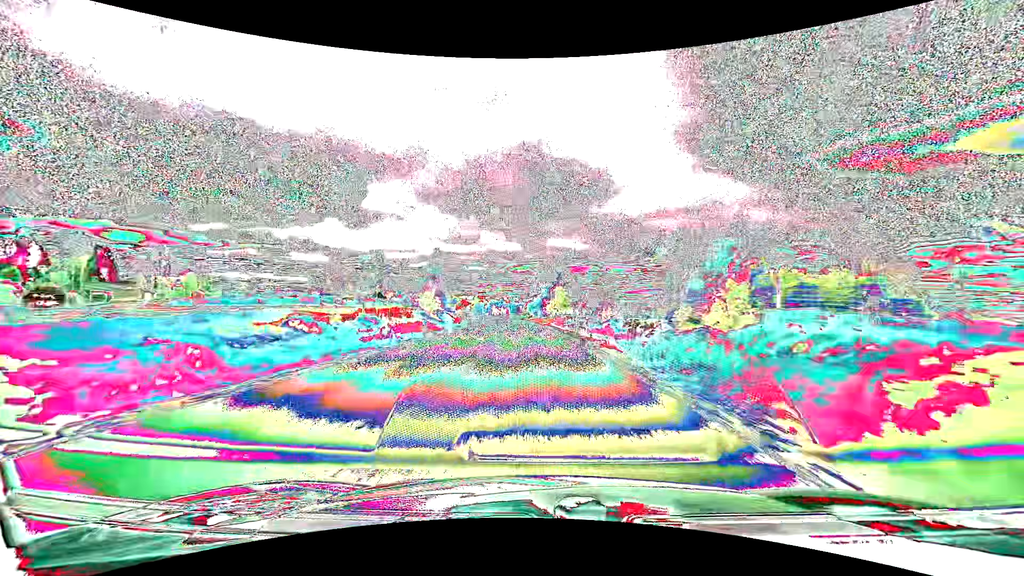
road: primary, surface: asphalt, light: Day
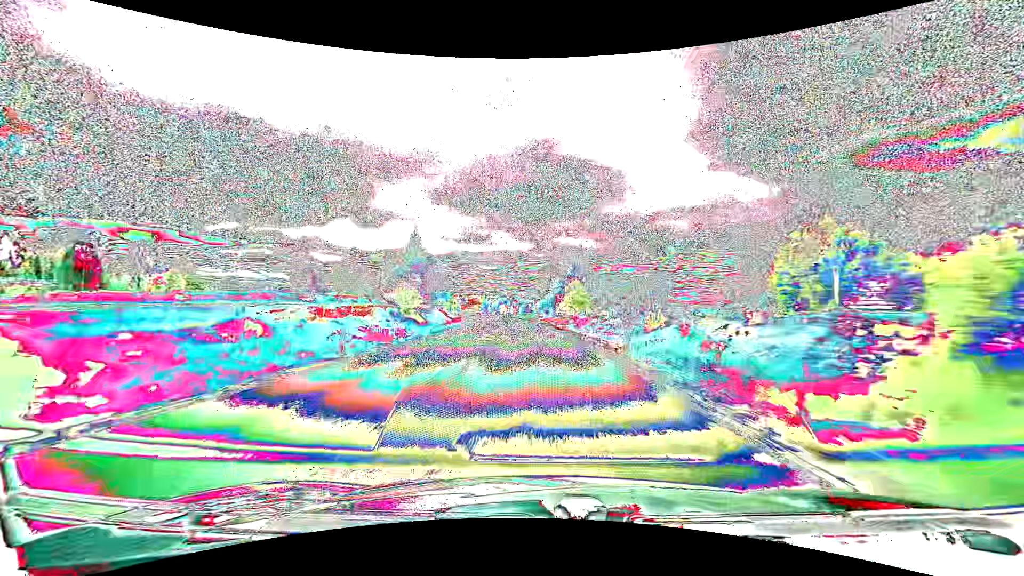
(-0.2, +14.7) m; -1°
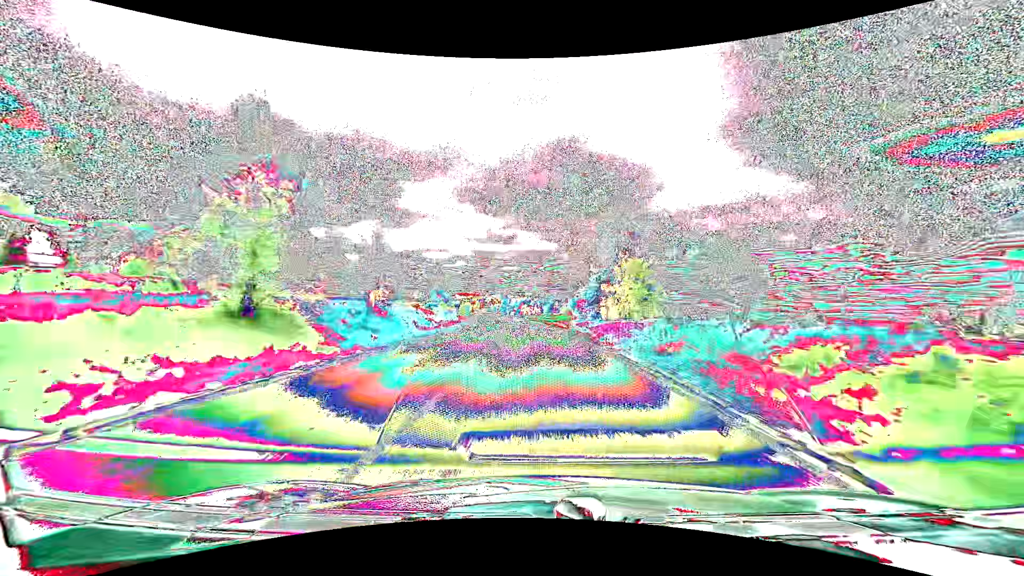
(-0.7, +29.3) m; -3°
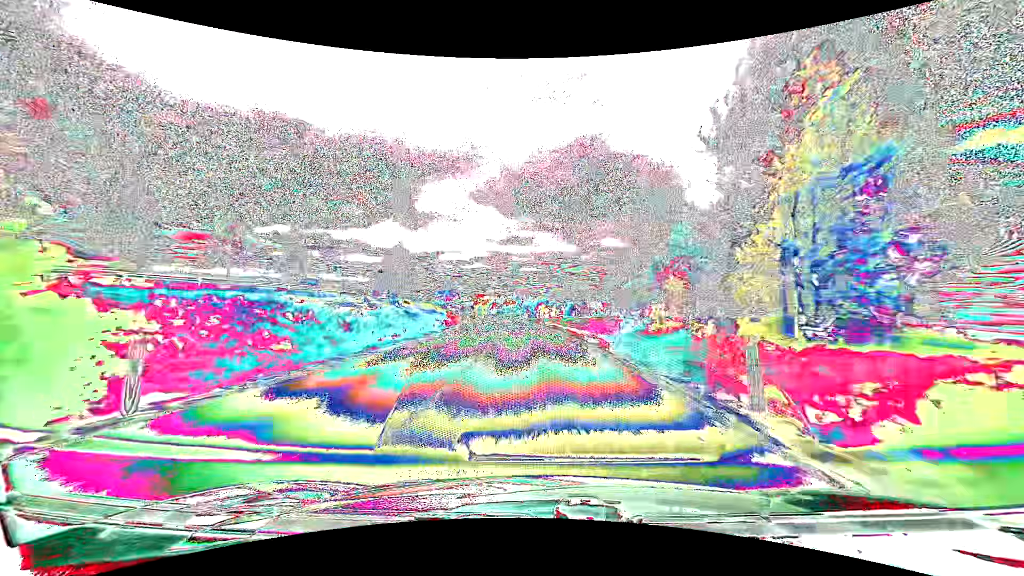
(-0.6, +29.2) m; -2°
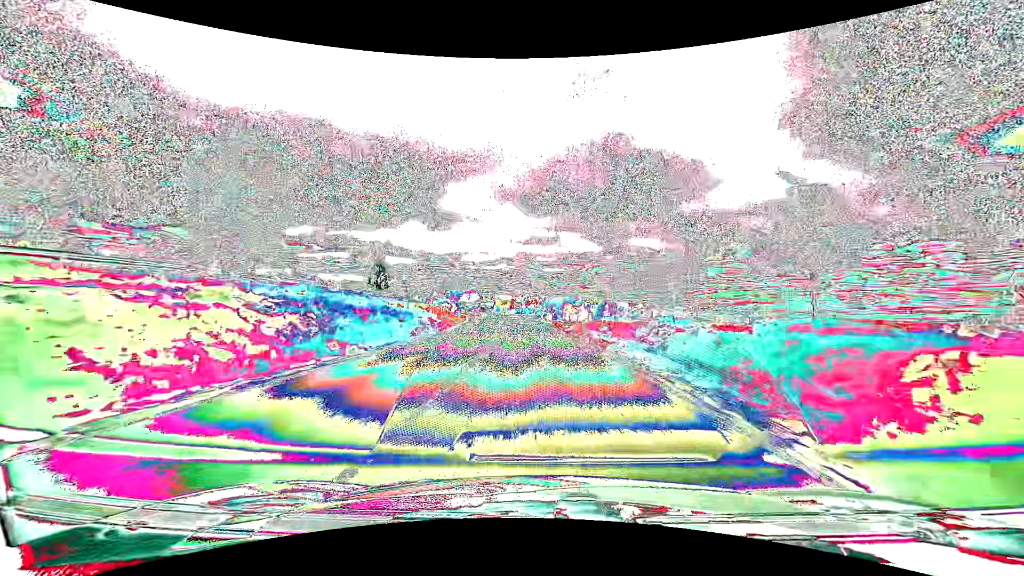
(-0.6, +29.1) m; -2°
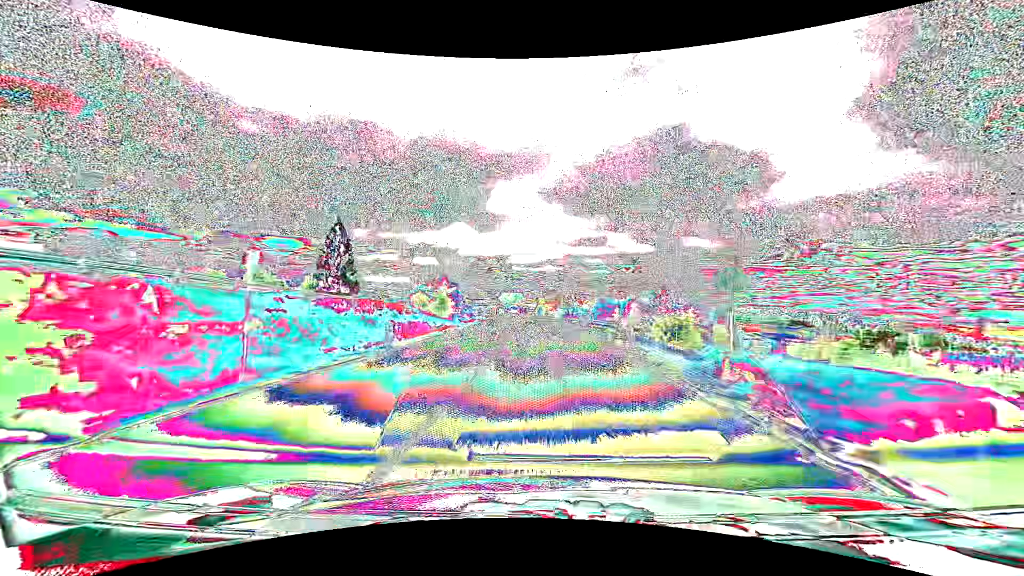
(-3.0, +58.1) m; -5°
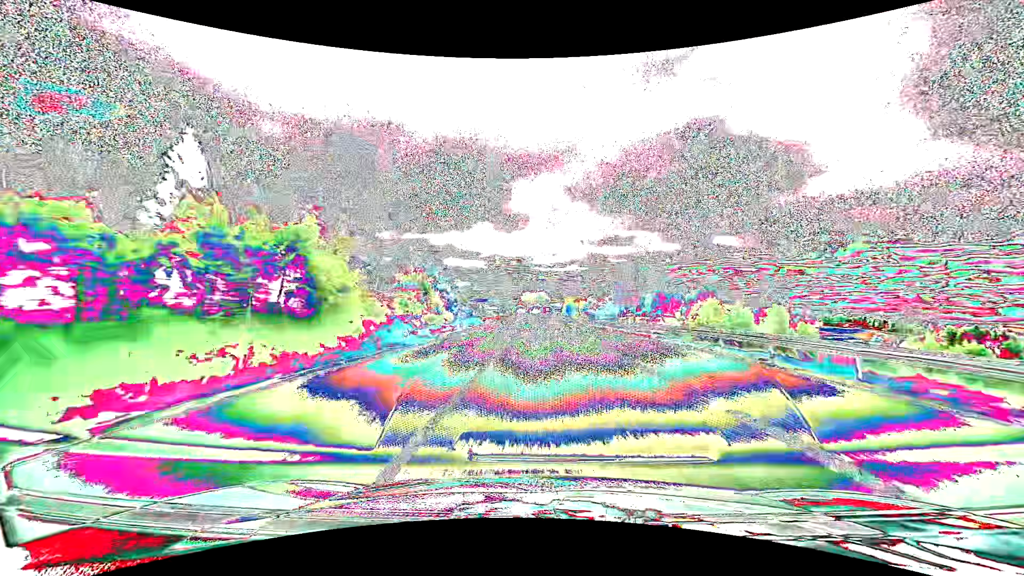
(-1.3, +43.9) m; -3°
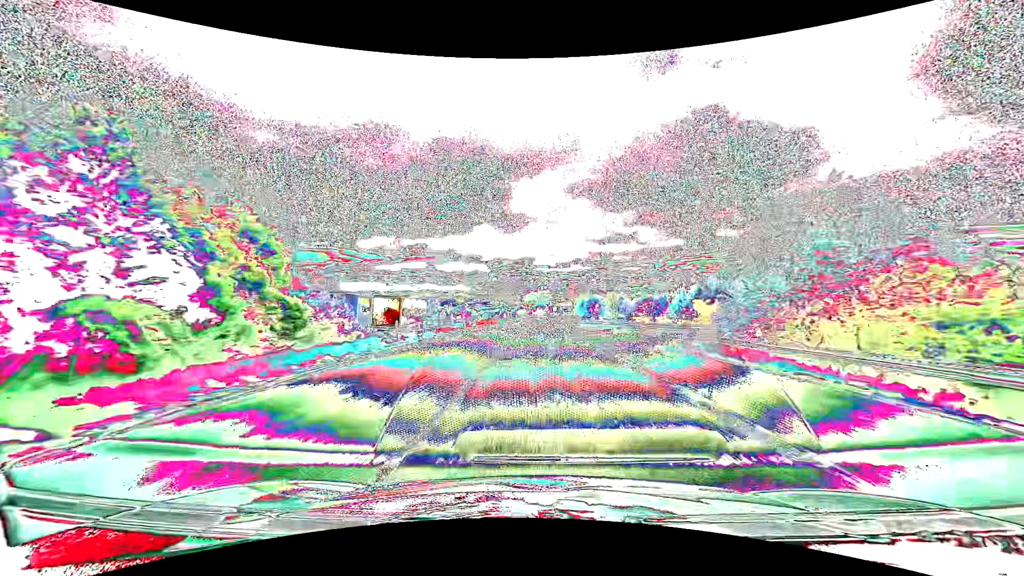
(-0.3, +59.4) m; 0°
(0, +10) (0, +20) (0, +30) (0, +40) (0, +50) (+1, +60) (+1, +70) (+1, +80) (+2, +90) (+2, +100) m
